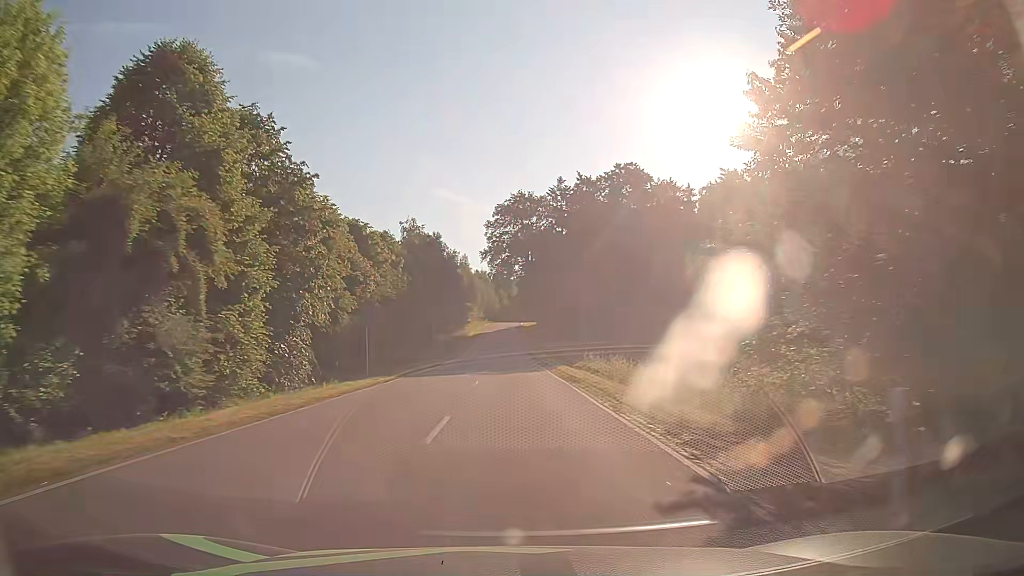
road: tertiary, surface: asphalt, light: Day
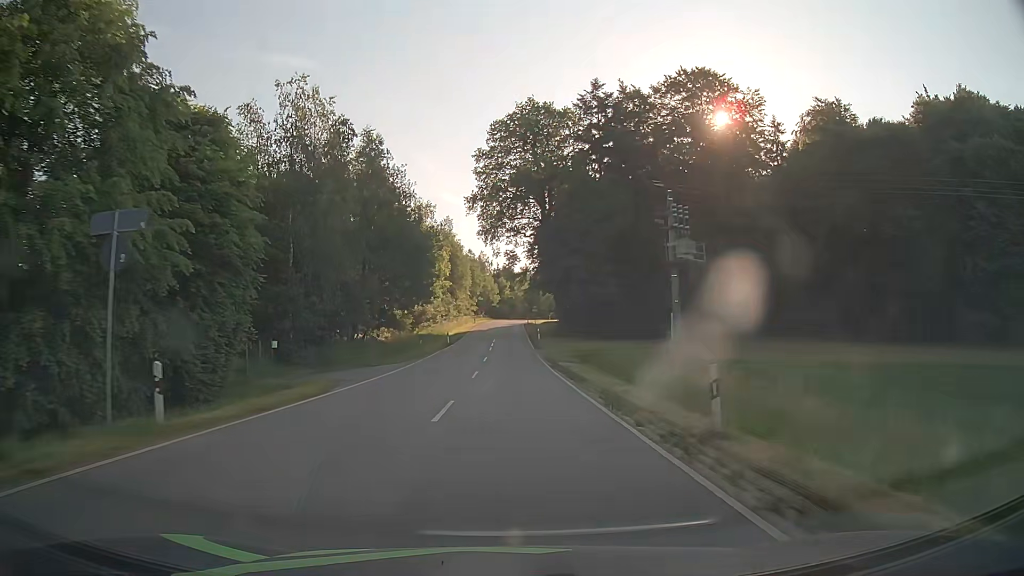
(+0.2, +45.8) m; 0°
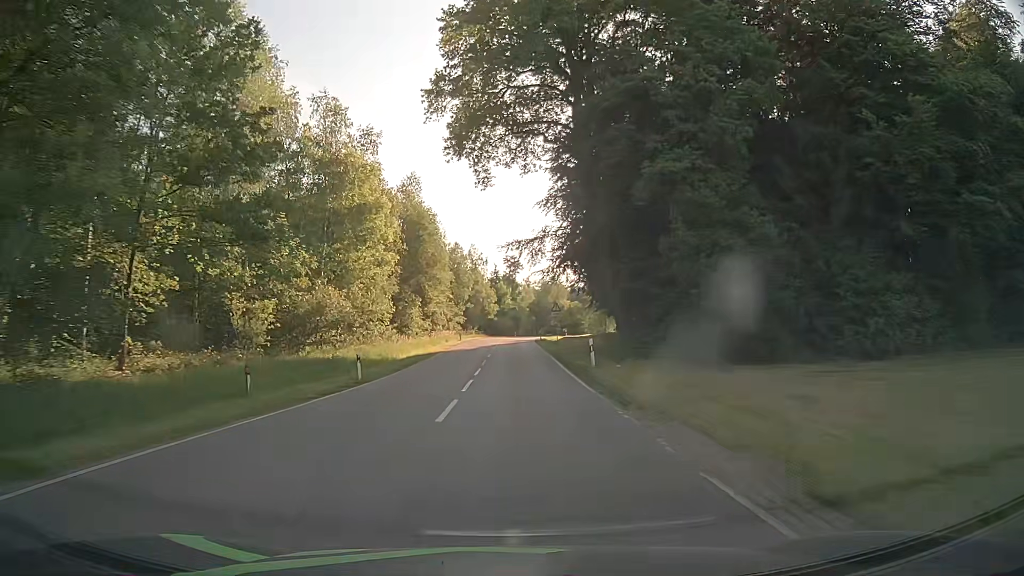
(0.0, +36.3) m; 0°
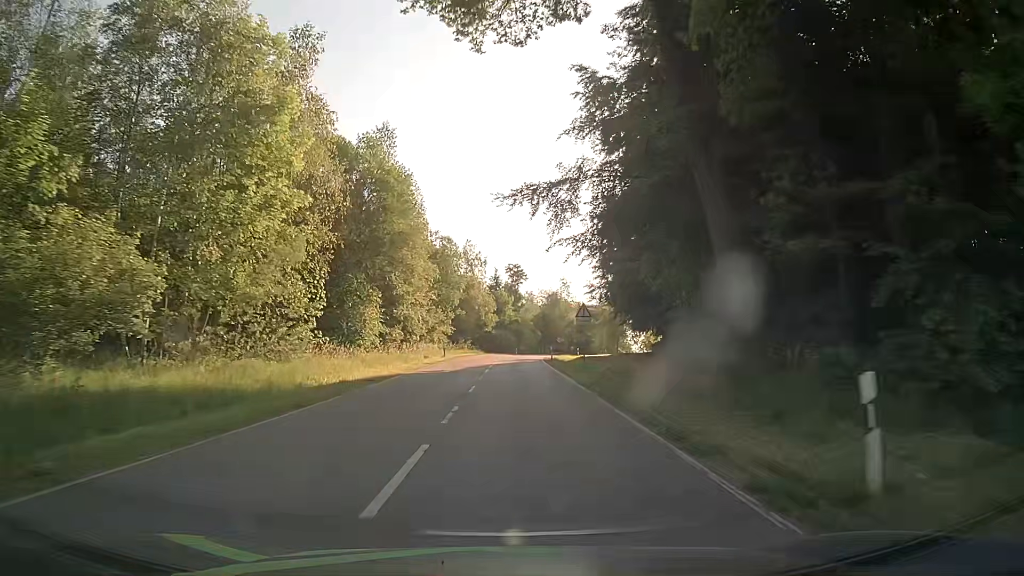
(0.0, +17.9) m; 0°
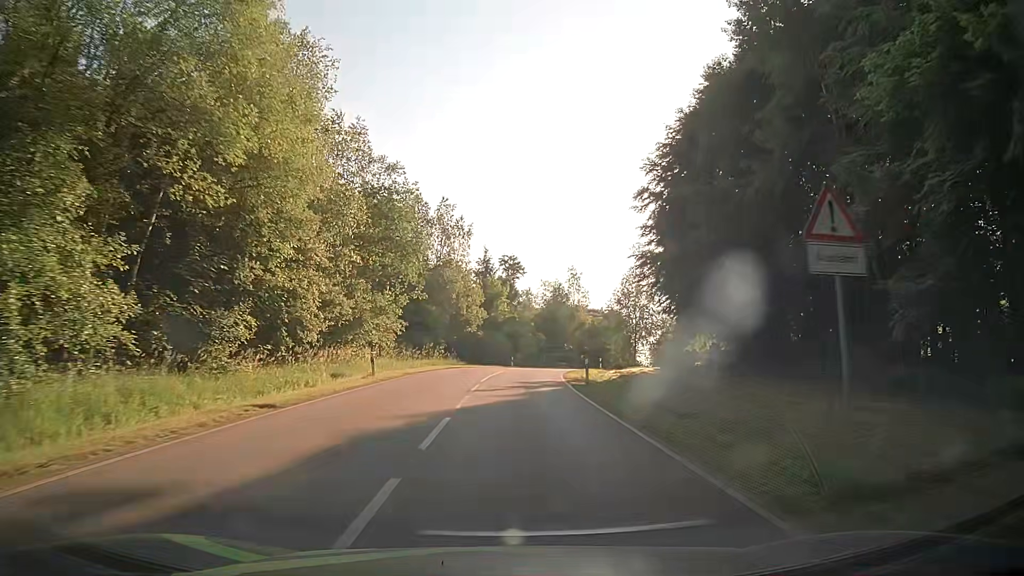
(+0.2, +26.6) m; +2°
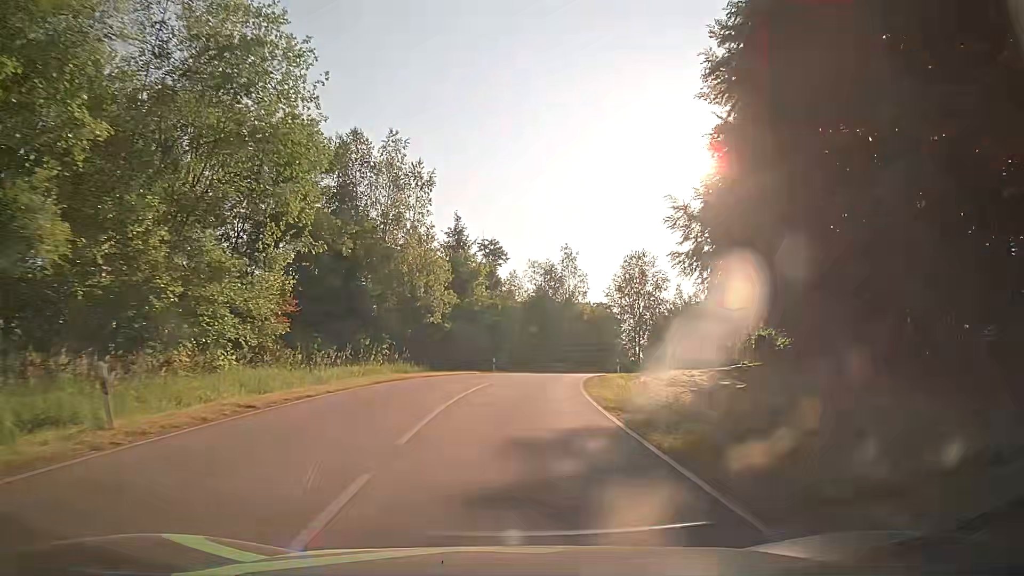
(0.0, +17.9) m; 0°
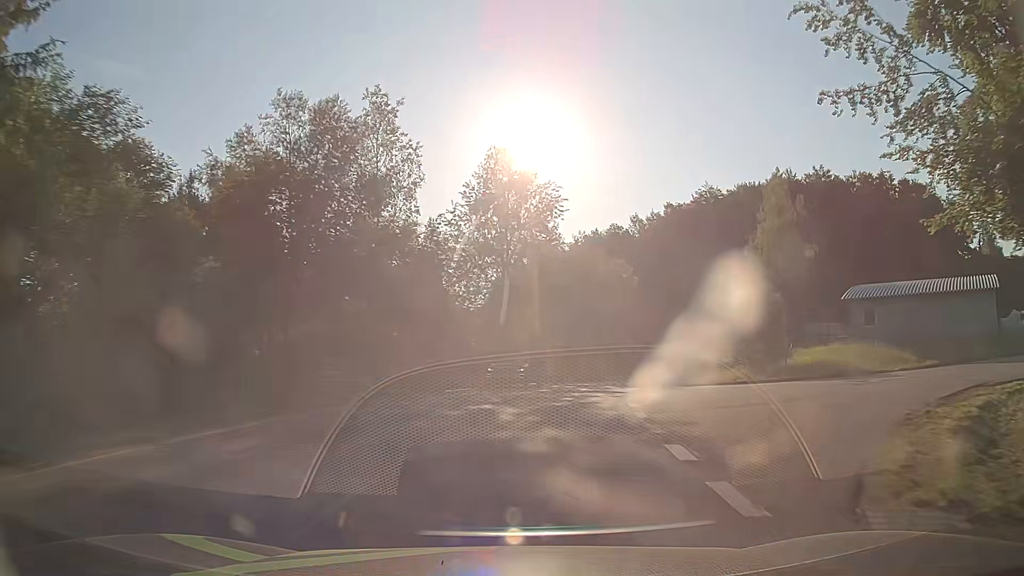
(+4.8, +45.0) m; +15°
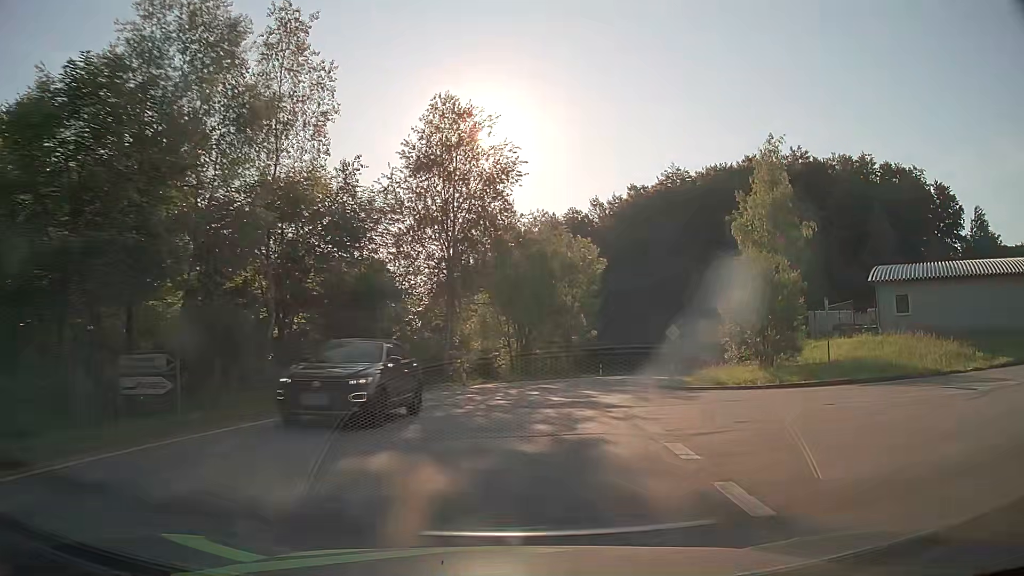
(+0.3, +9.1) m; +4°
(0, +10) (+2, +20) (+4, +30) (+7, +39) (+10, +49) (+15, +58) (+19, +67) (+22, +76) (+22, +86) (+19, +95) m
